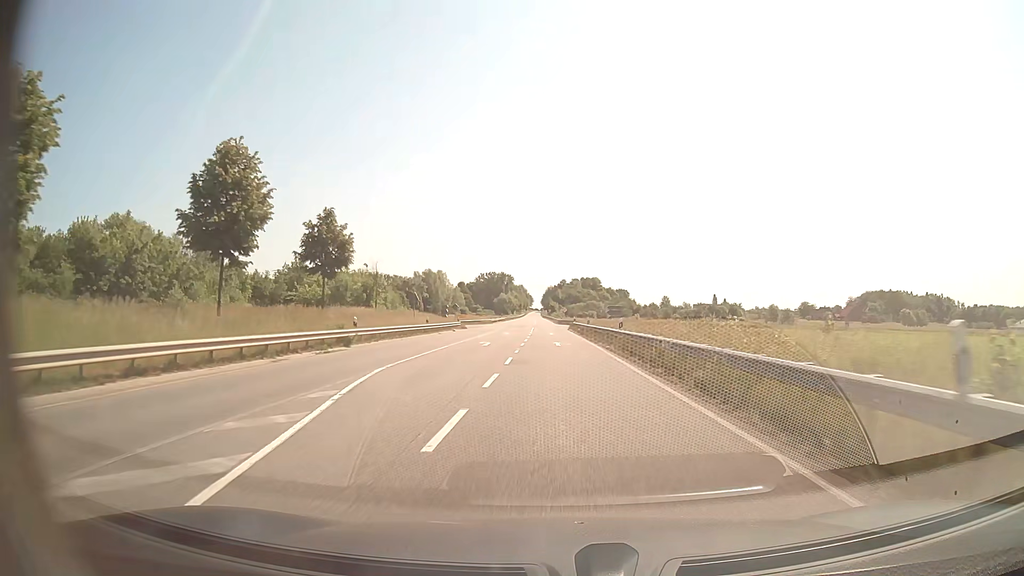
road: secondary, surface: asphalt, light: Day
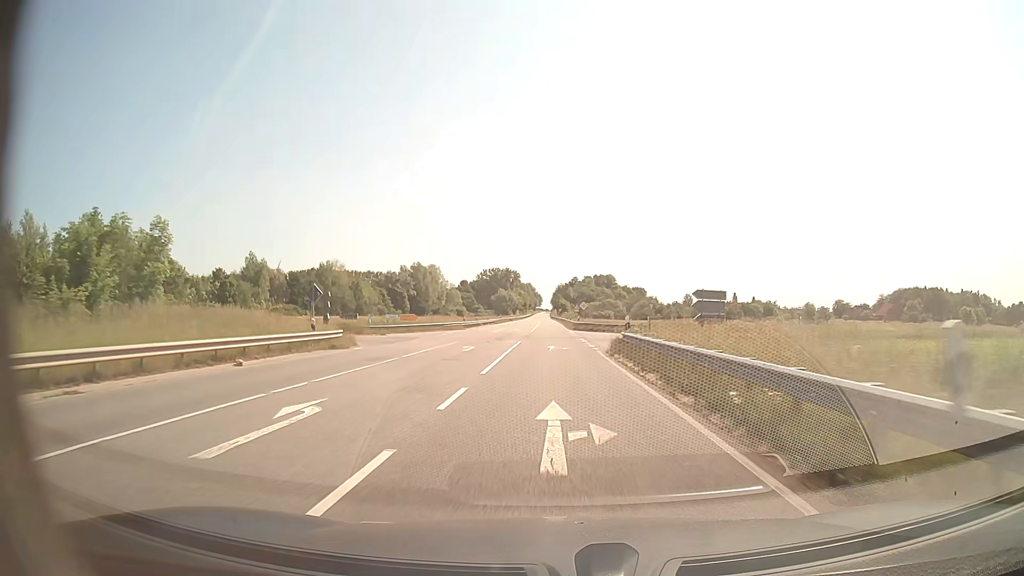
(-0.2, +45.2) m; -1°
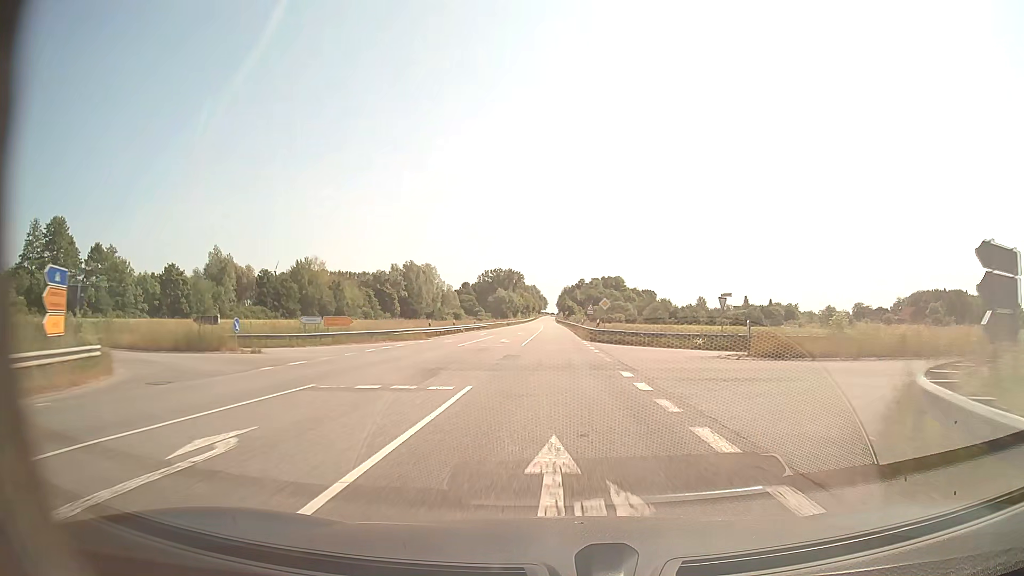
(-0.1, +22.9) m; -1°
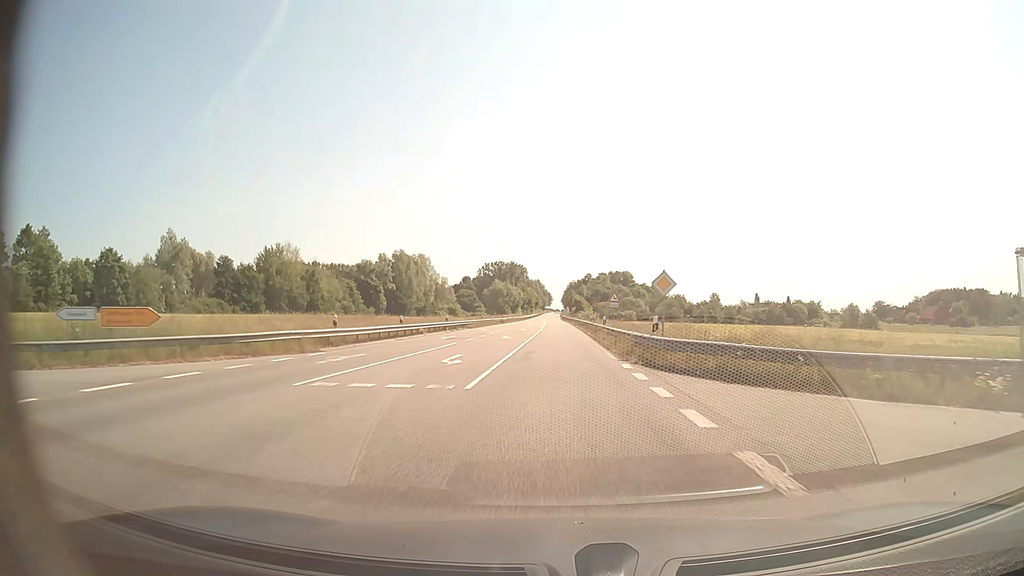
(-0.1, +23.1) m; 0°
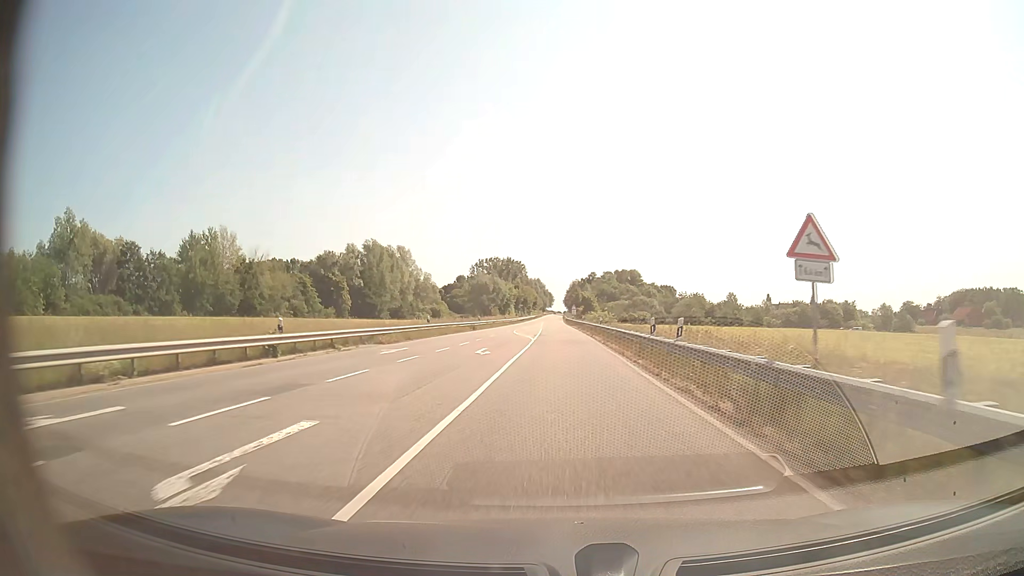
(0.0, +34.7) m; 0°
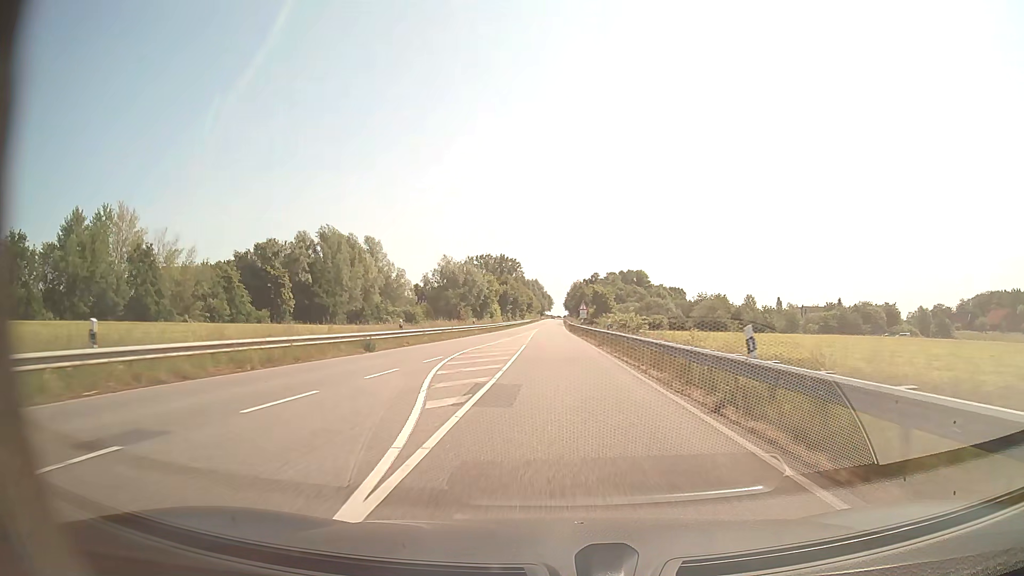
(+0.1, +34.8) m; 0°
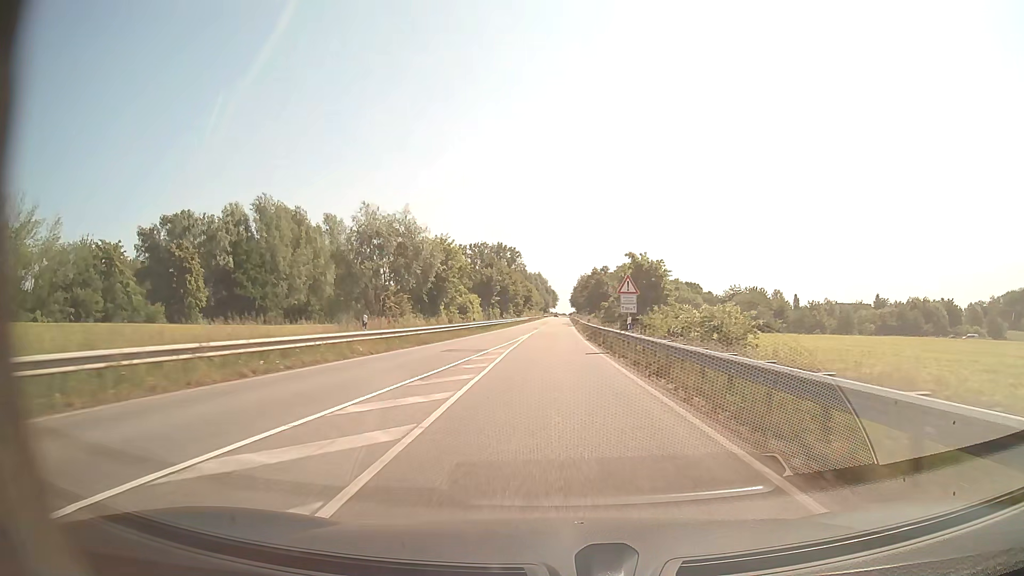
(-0.1, +34.8) m; 0°
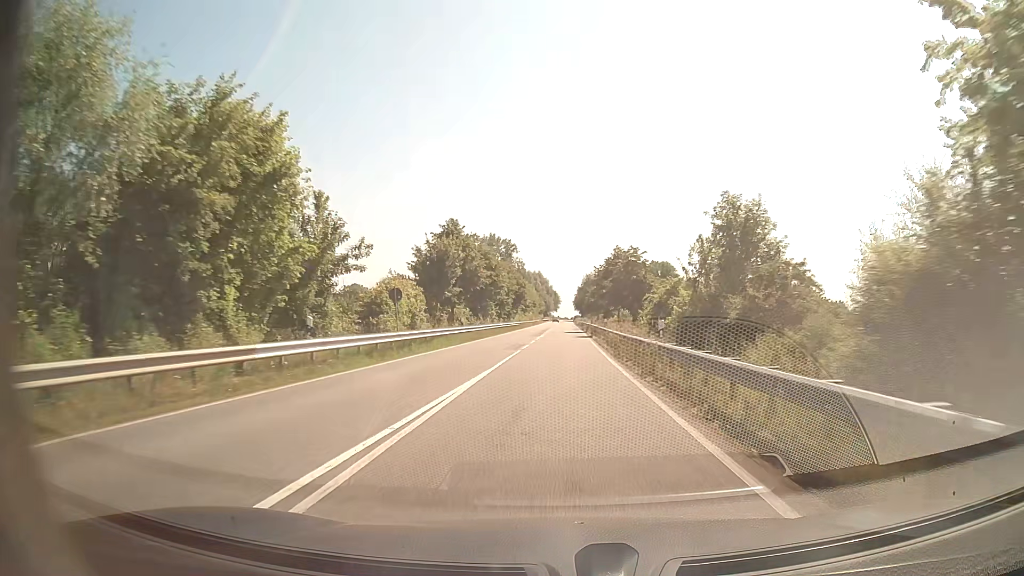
(-0.1, +34.8) m; 0°
(0, +10) (0, +20) (0, +30) (0, +40) (0, +50) (0, +60) (+1, +70) (+1, +80) (+1, +90) (+1, +100) m
